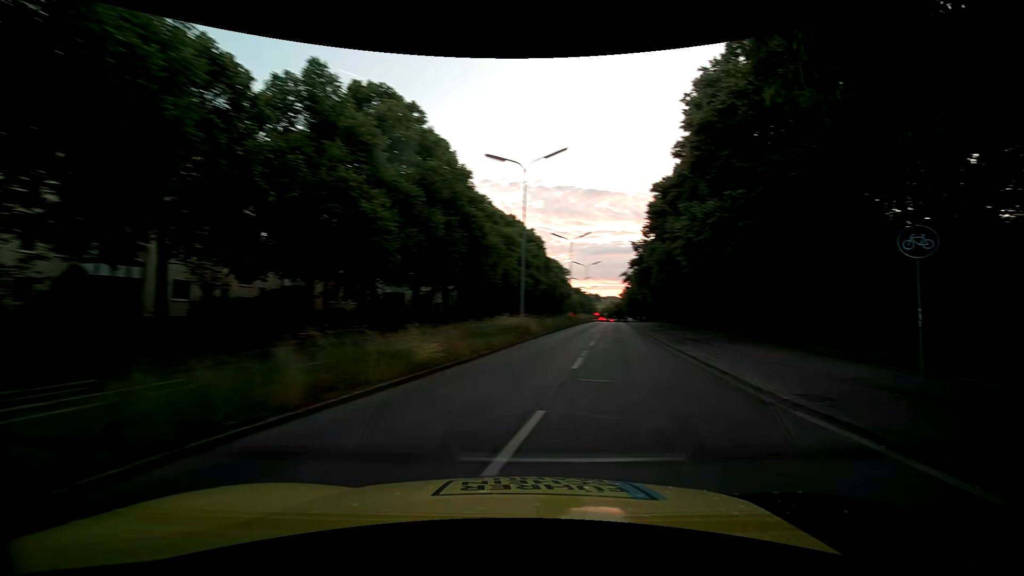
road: secondary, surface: asphalt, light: Day
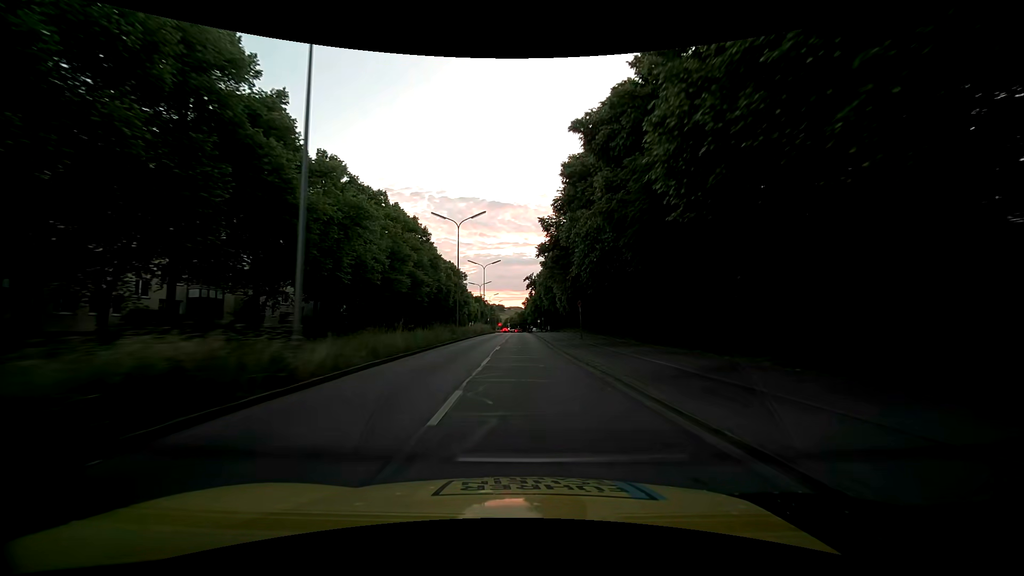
(+3.0, +16.4) m; +11°
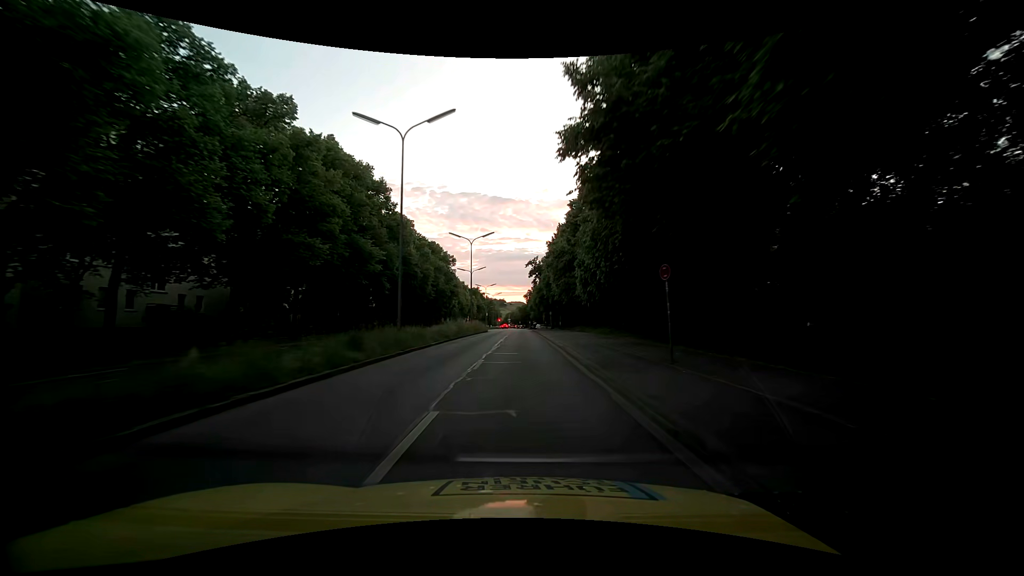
(+0.3, +20.4) m; +1°
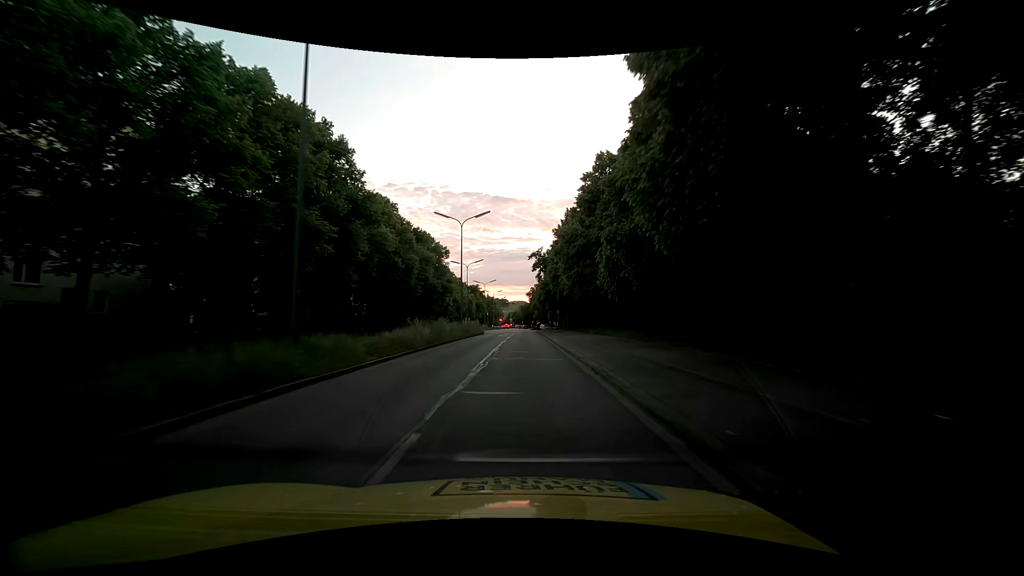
(0.0, +10.3) m; -1°
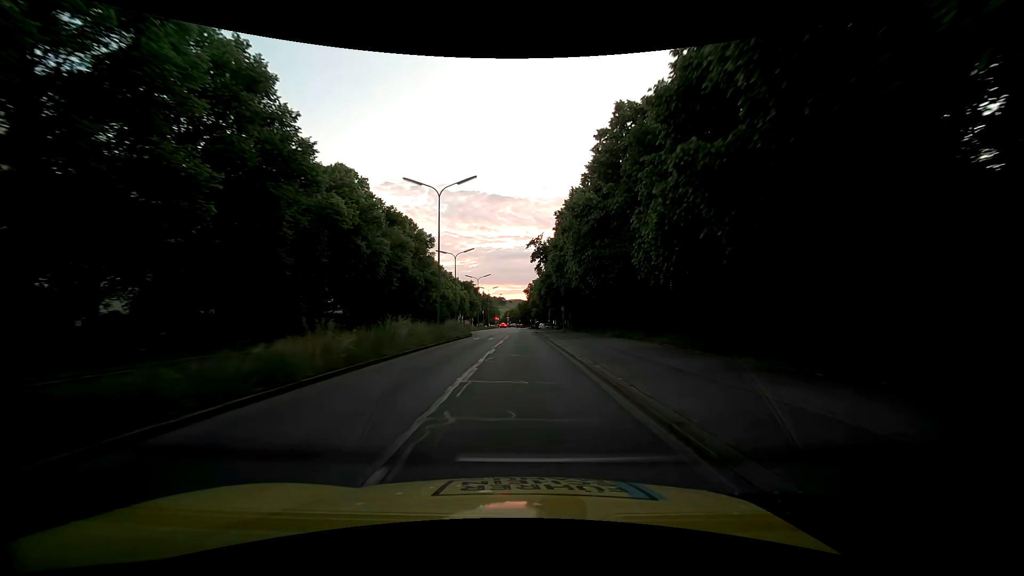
(+0.1, +10.4) m; 0°
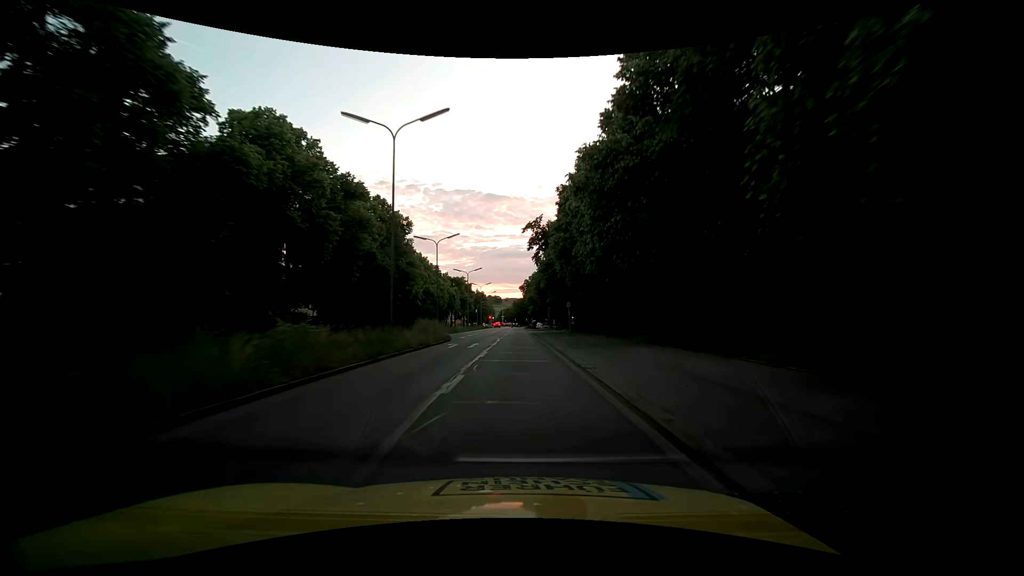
(+0.1, +10.6) m; +1°
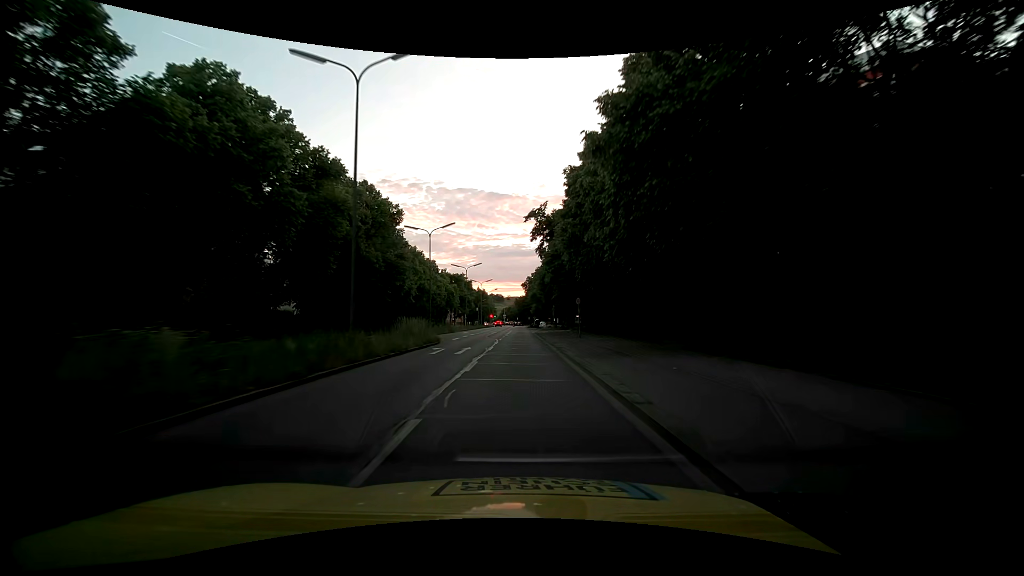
(0.0, +5.3) m; 0°
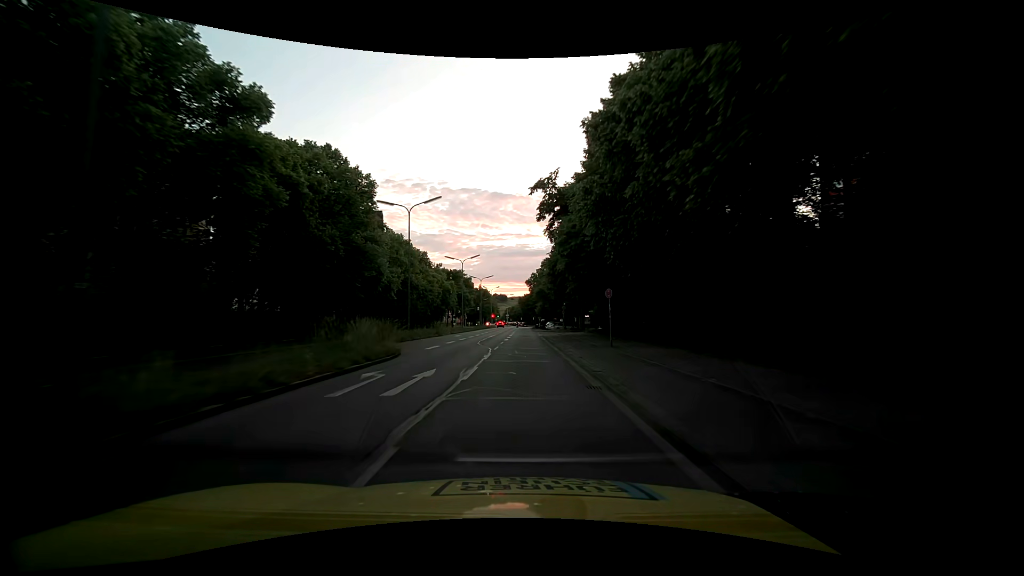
(-0.2, +10.4) m; -1°
(0, +10) (0, +20) (0, +30) (0, +40) (0, +50) (0, +60) (0, +70) (0, +80) (0, +90) (0, +100) m
